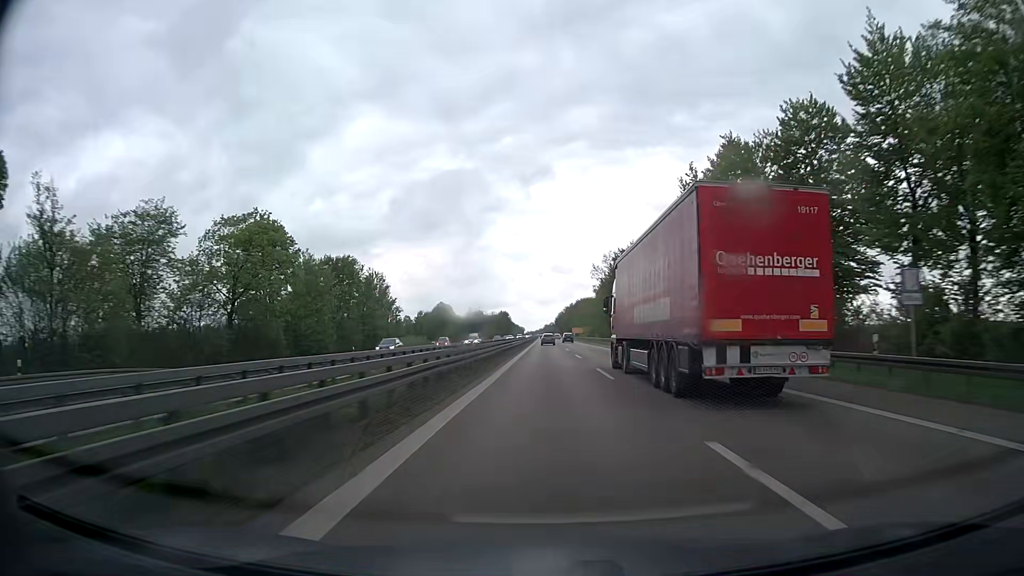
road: trunk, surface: asphalt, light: Day
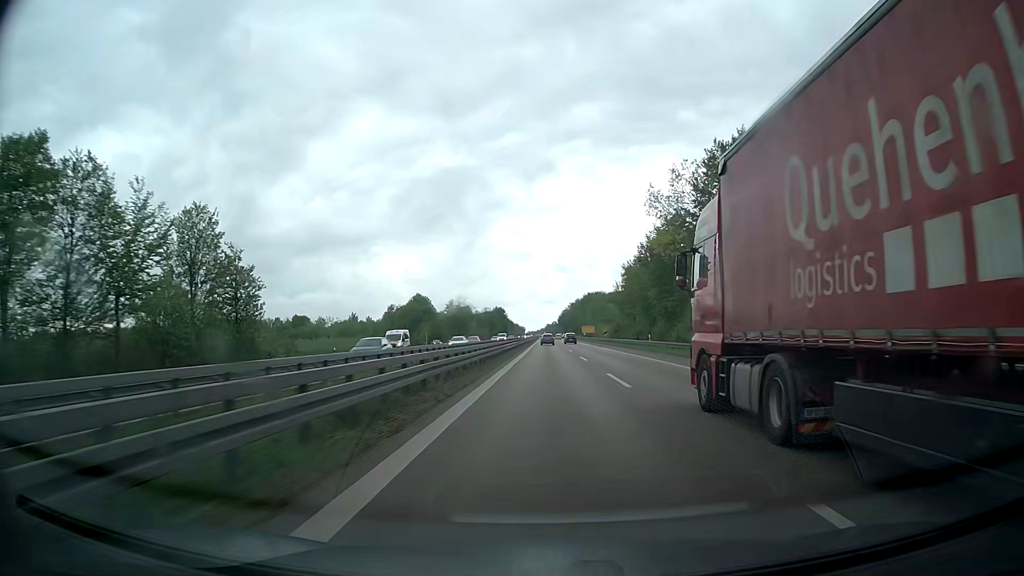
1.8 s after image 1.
(+0.1, +57.2) m; 0°
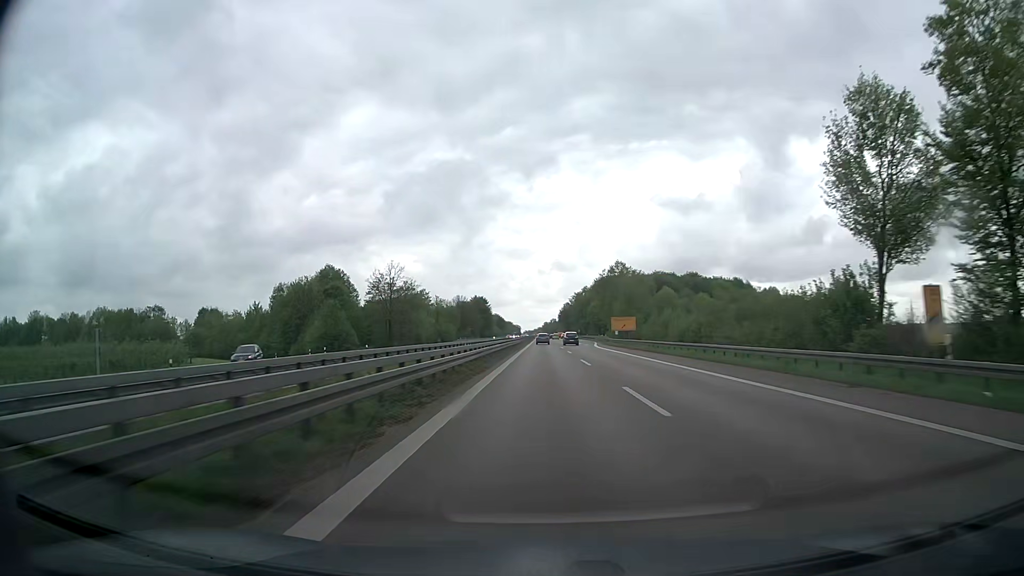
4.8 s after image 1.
(-0.1, +96.0) m; 0°
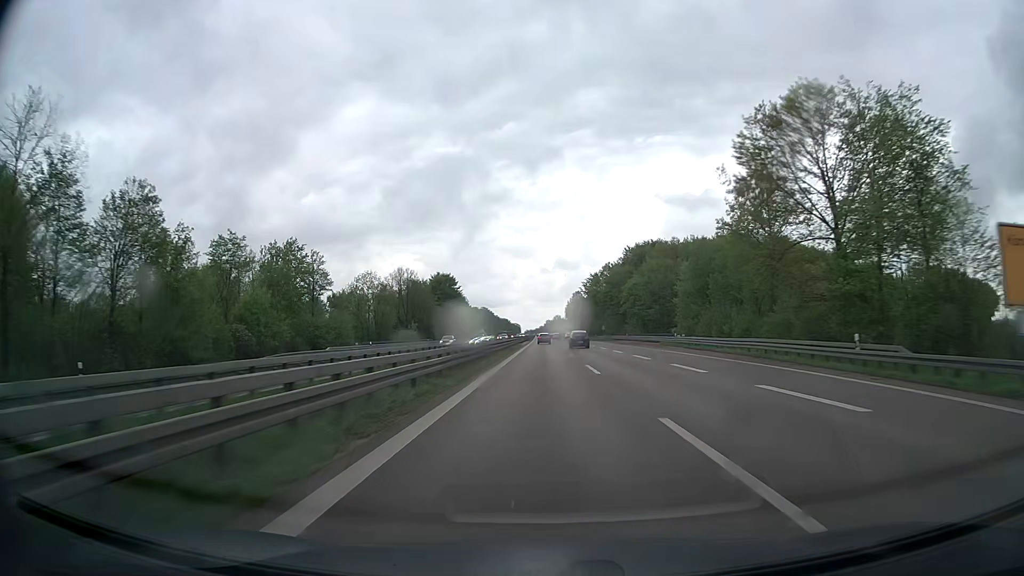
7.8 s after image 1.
(-0.2, +96.4) m; 0°
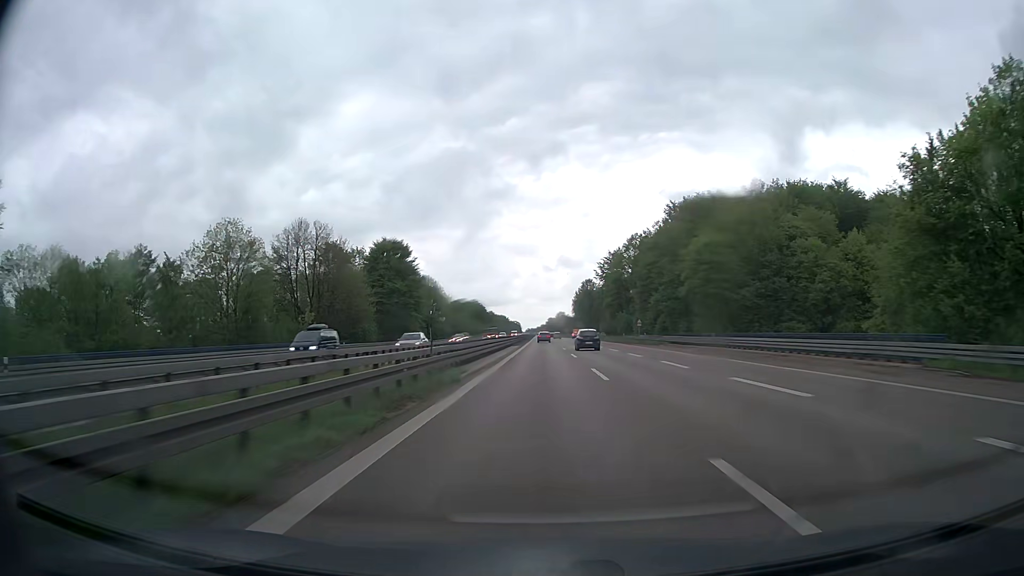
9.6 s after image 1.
(-0.1, +57.5) m; 0°
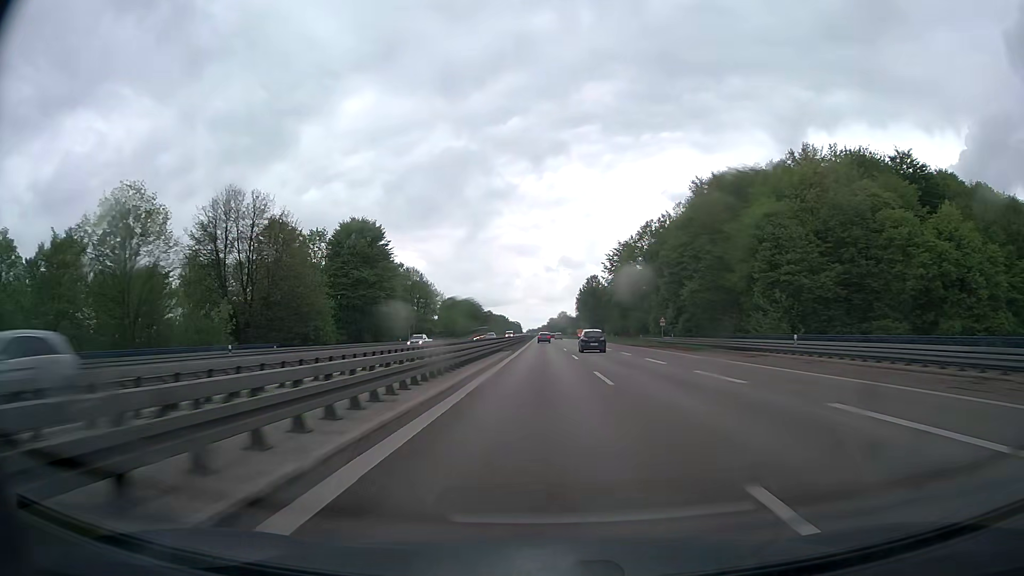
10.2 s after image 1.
(0.0, +19.1) m; 0°
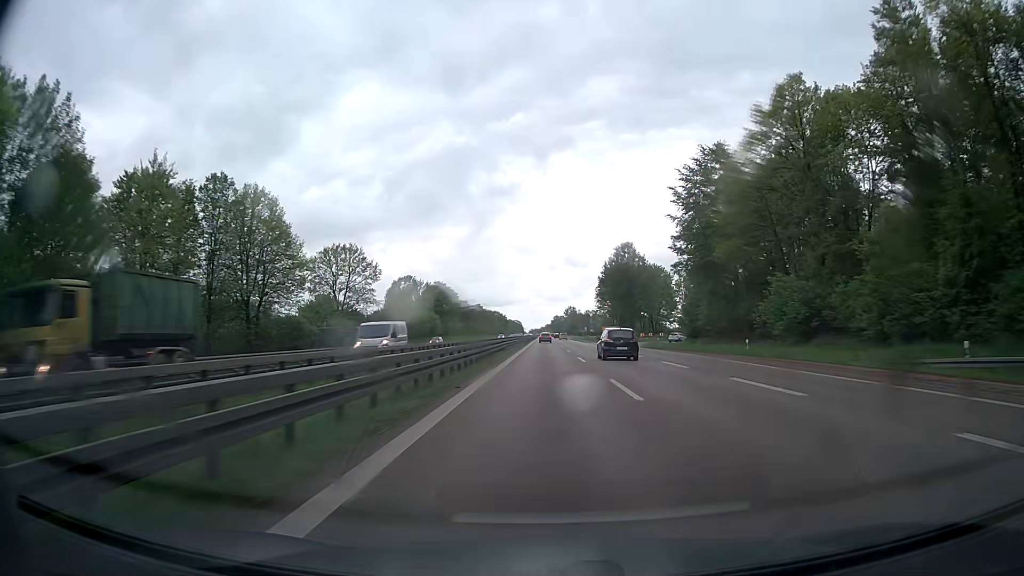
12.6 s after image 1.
(-0.3, +76.1) m; 0°
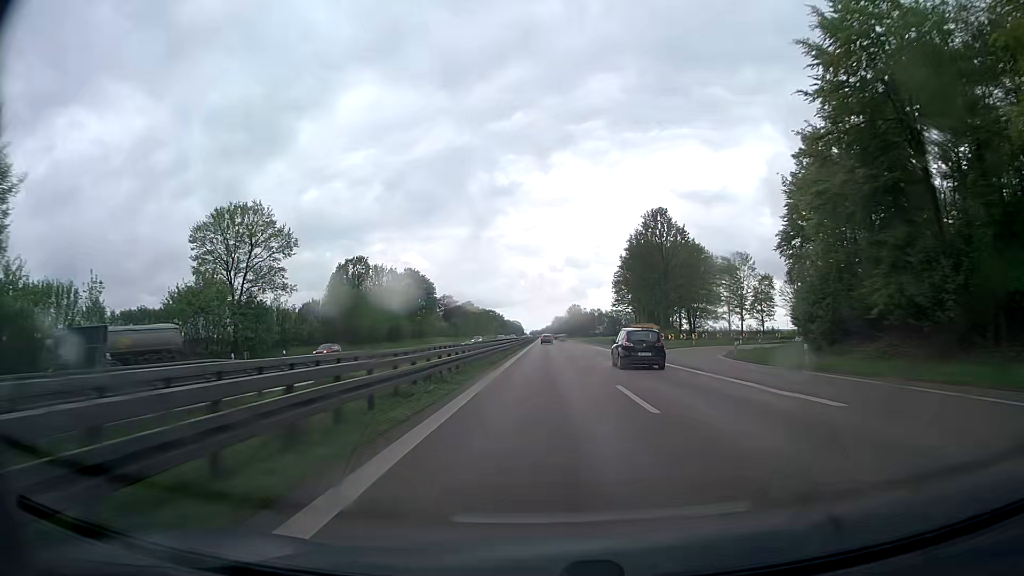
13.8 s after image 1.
(0.0, +38.0) m; 0°
(0, +10) (0, +20) (0, +30) (0, +40) (0, +50) (0, +60) (0, +70) (0, +80) (0, +90) (0, +100) m
